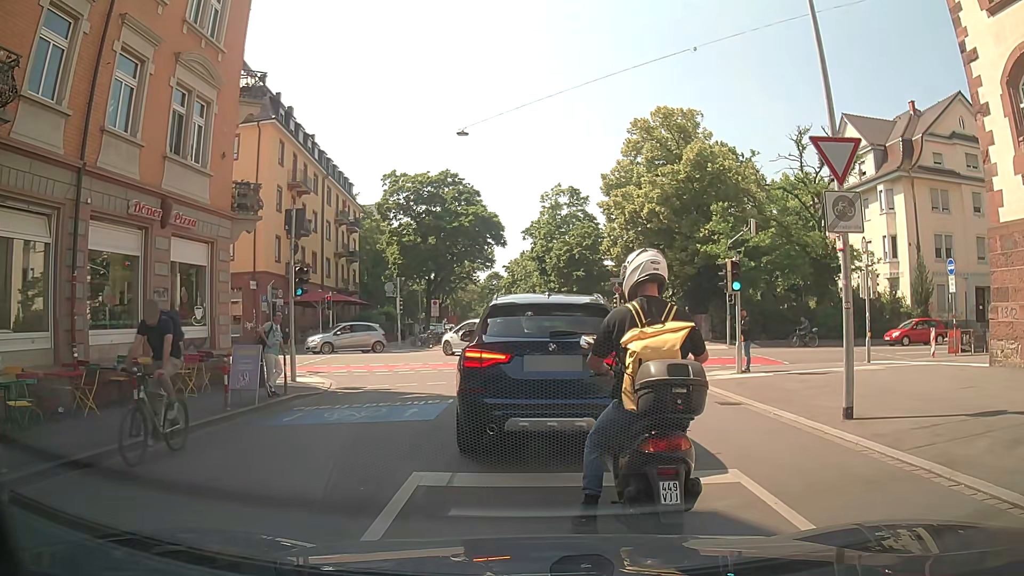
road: residential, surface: asphalt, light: Day
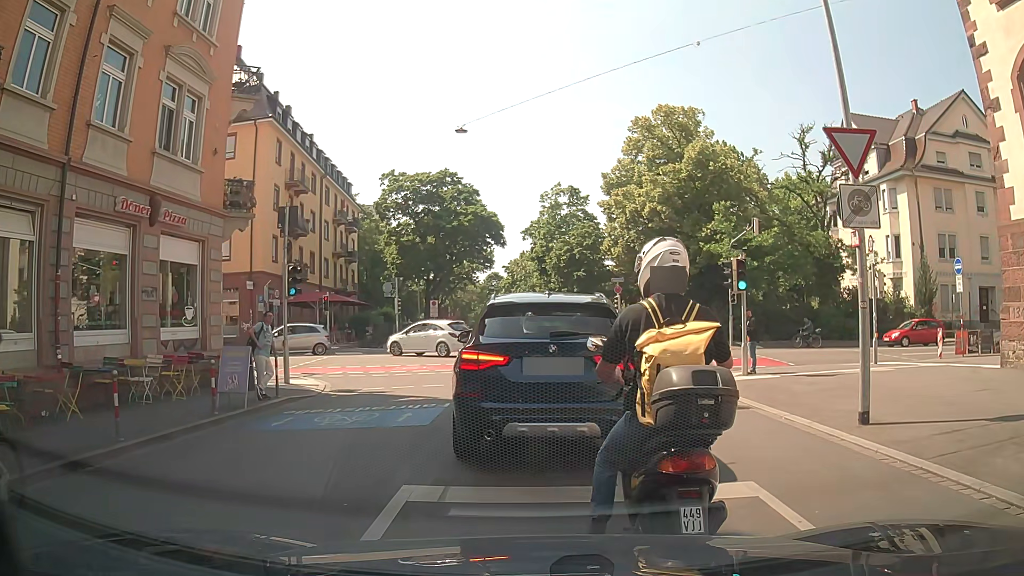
(0.0, +0.5) m; 0°
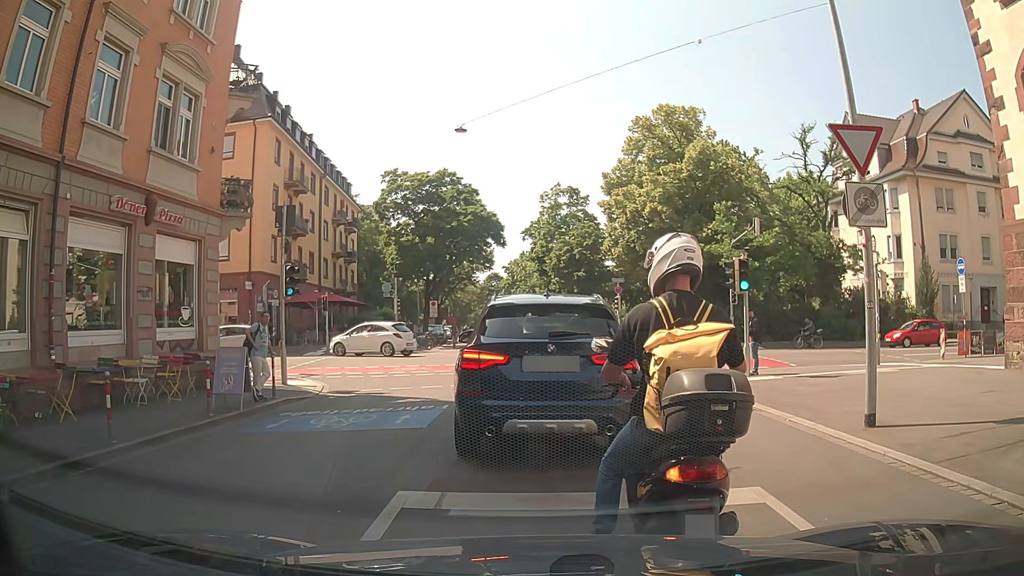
(0.0, +0.2) m; 0°
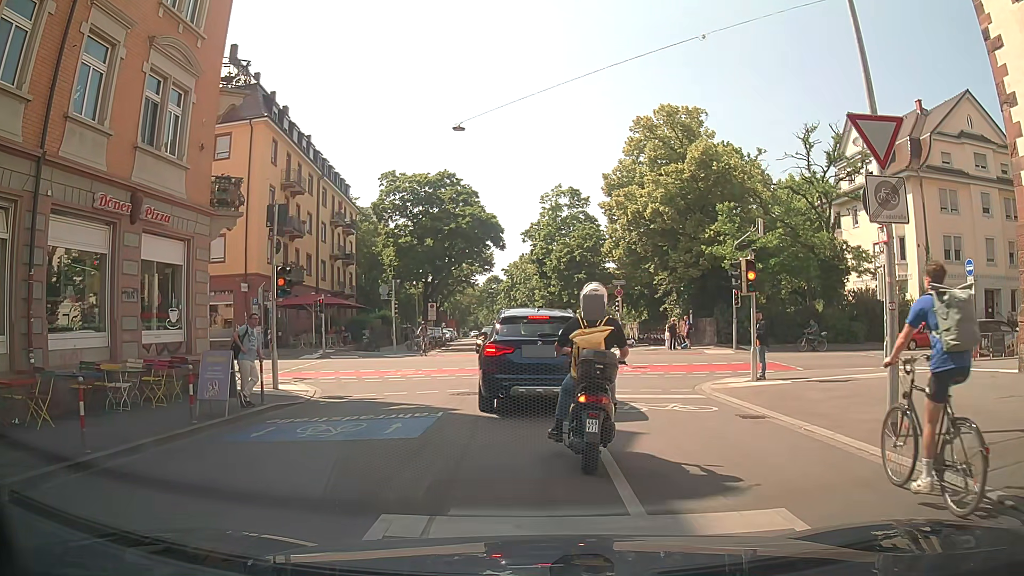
(0.0, +0.7) m; 0°
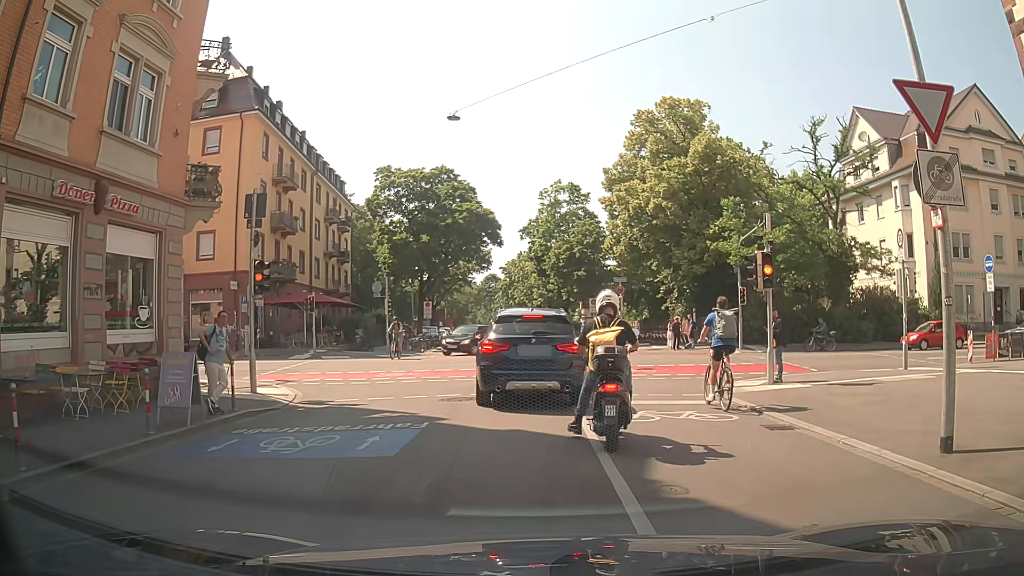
(0.0, +1.3) m; 0°
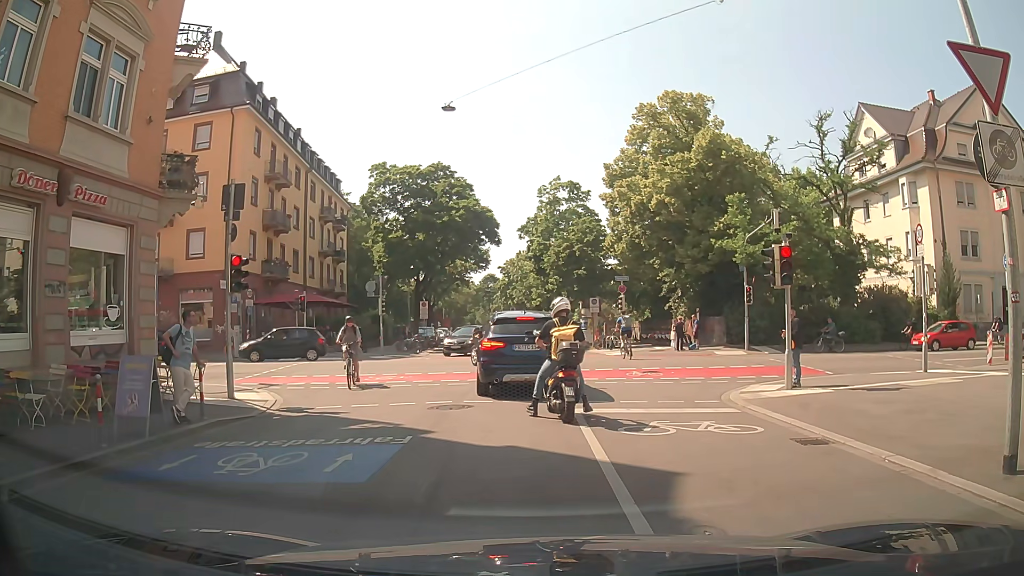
(0.0, +1.2) m; 0°
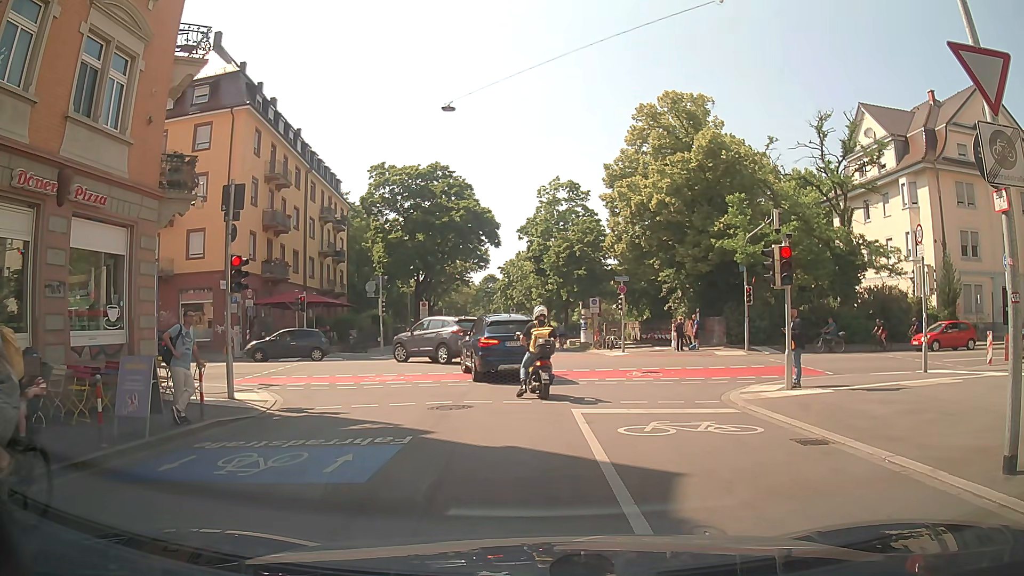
(0.0, +0.1) m; 0°
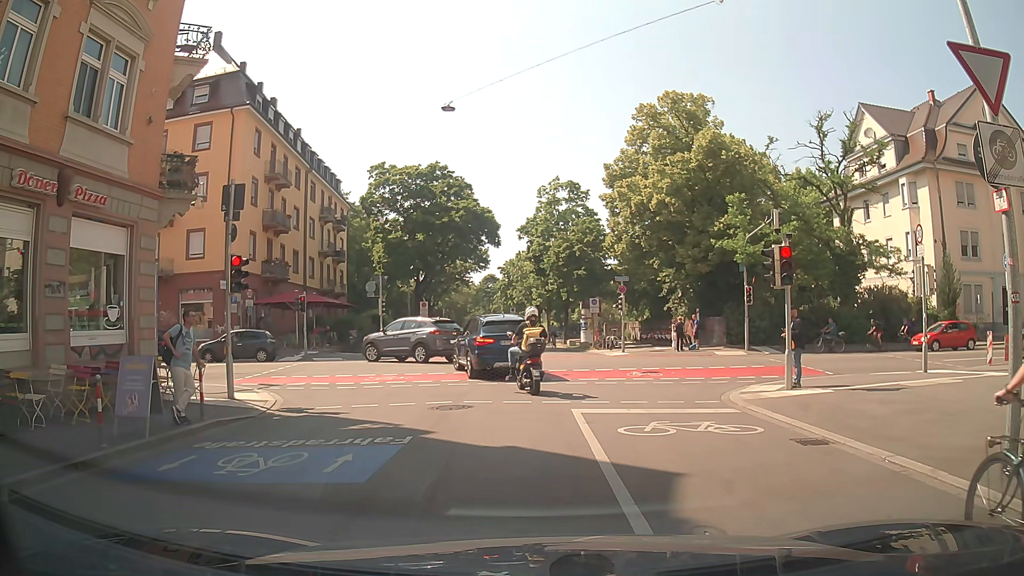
(0.0, 0.0) m; 0°
